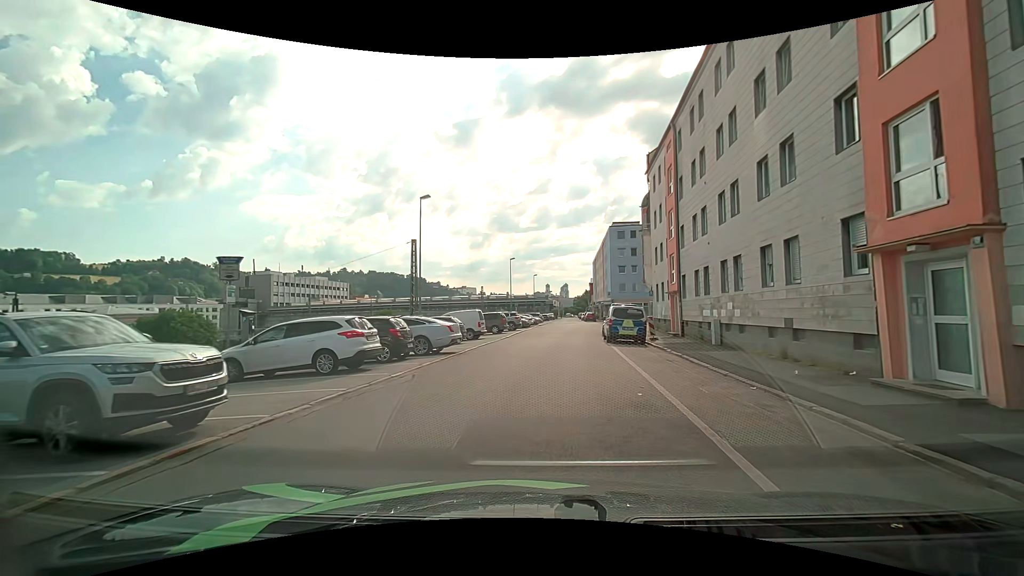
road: residential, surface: asphalt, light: Day
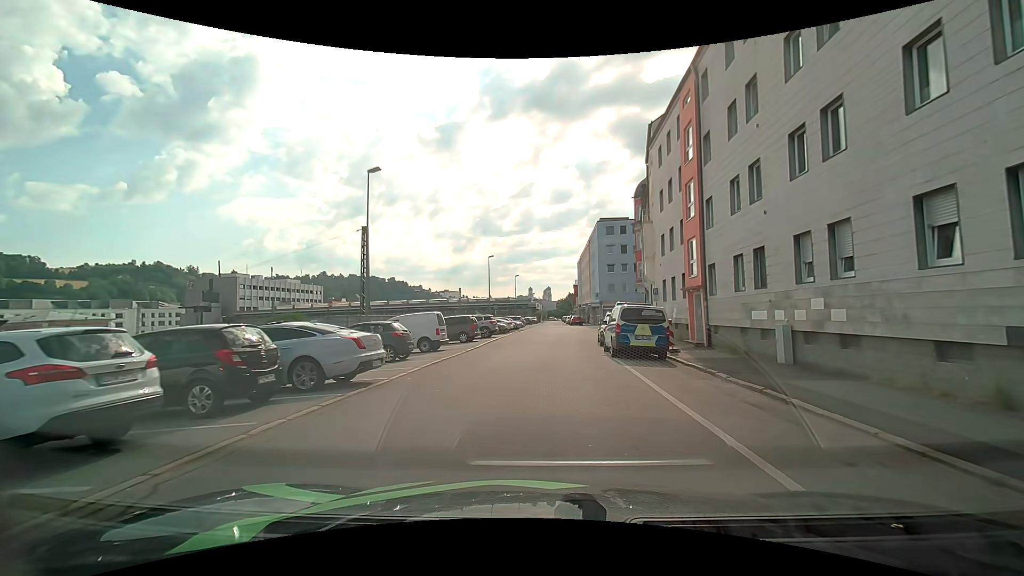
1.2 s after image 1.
(+0.1, +7.6) m; +2°
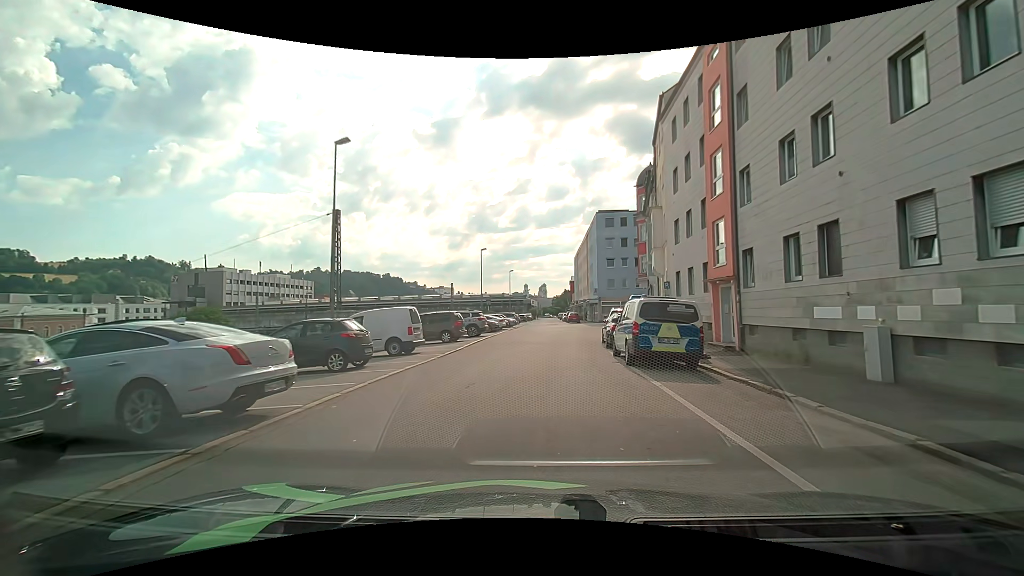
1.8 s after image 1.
(0.0, +4.1) m; 0°
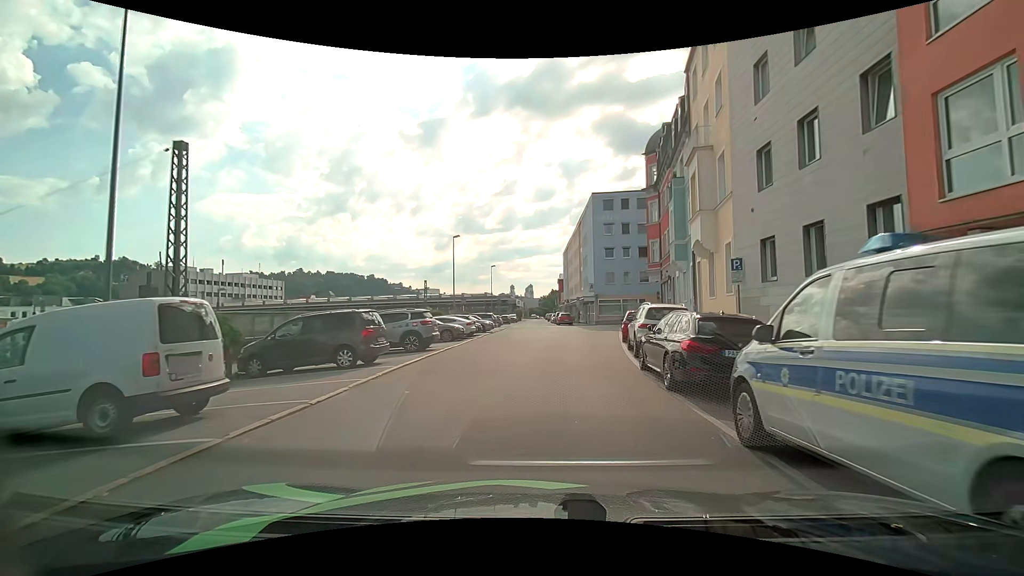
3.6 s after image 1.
(+0.3, +11.9) m; +1°
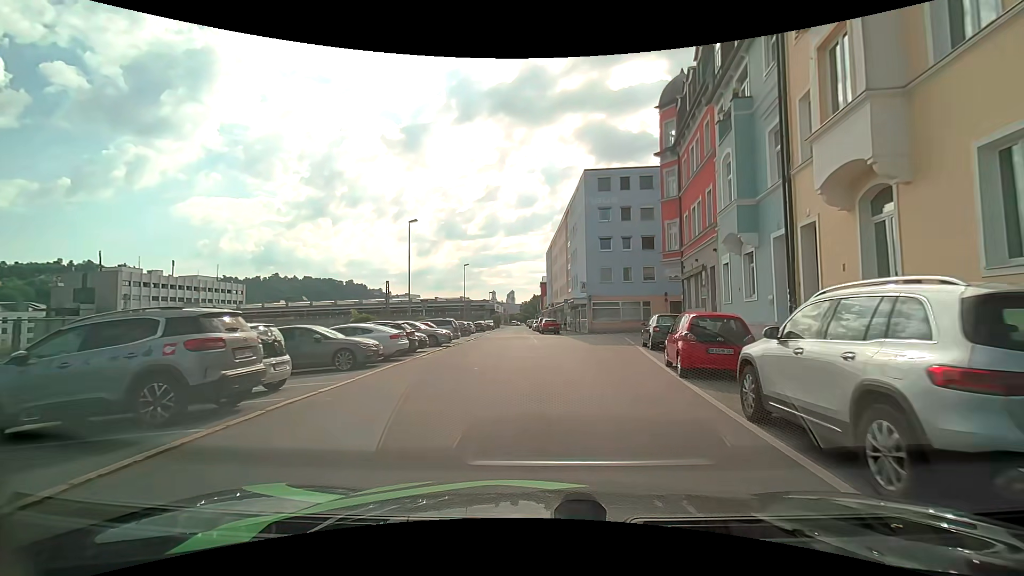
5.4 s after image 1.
(+0.3, +11.7) m; +3°
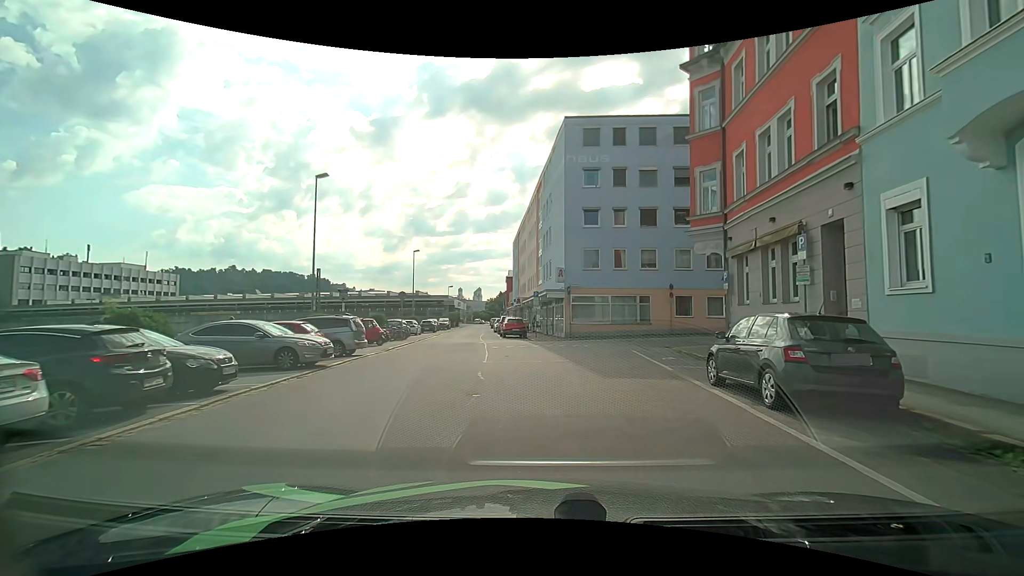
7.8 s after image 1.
(+0.2, +12.4) m; +3°
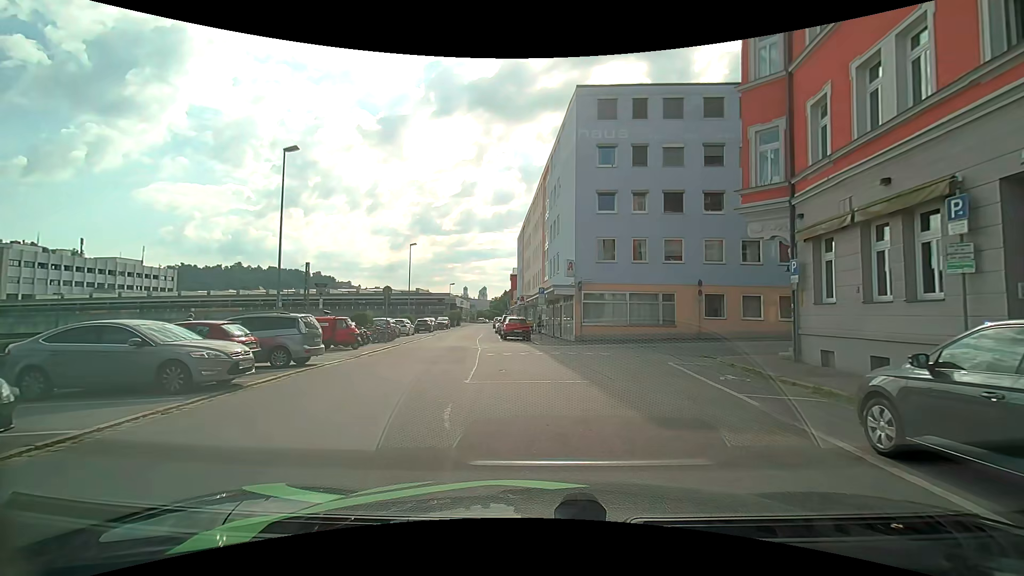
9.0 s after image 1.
(0.0, +4.6) m; 0°
